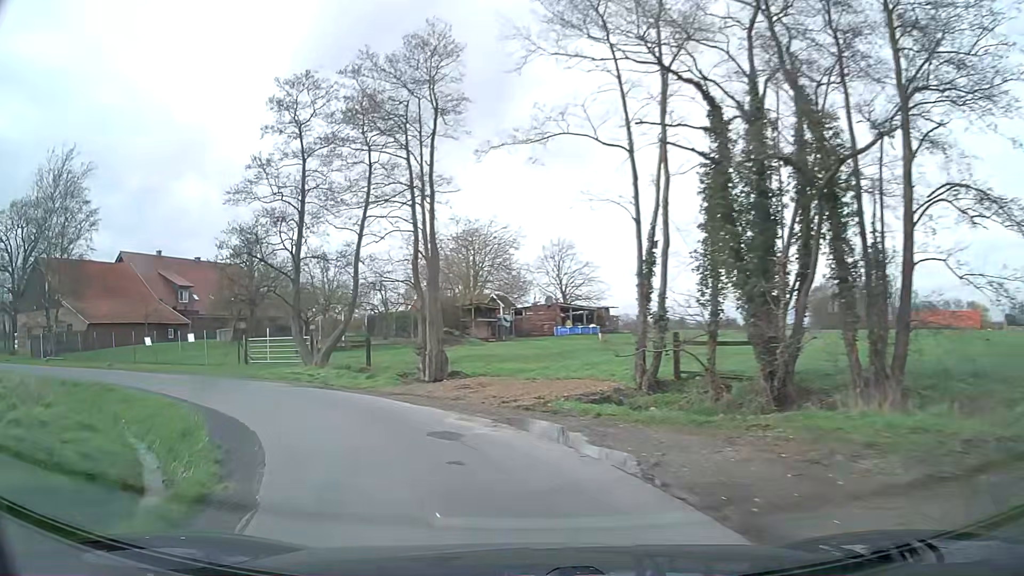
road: unclassified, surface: asphalt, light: Day
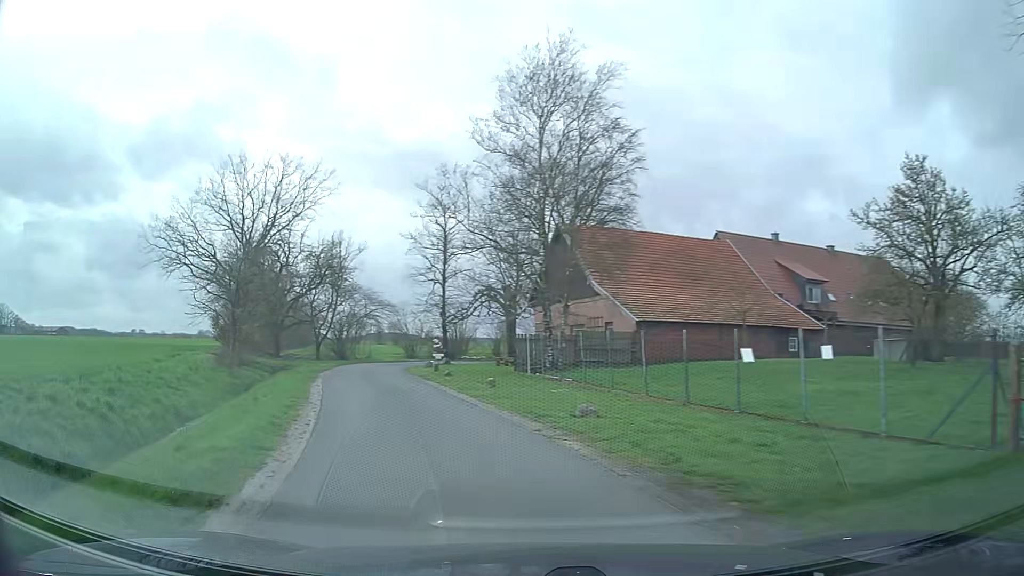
(-9.1, +19.9) m; -53°
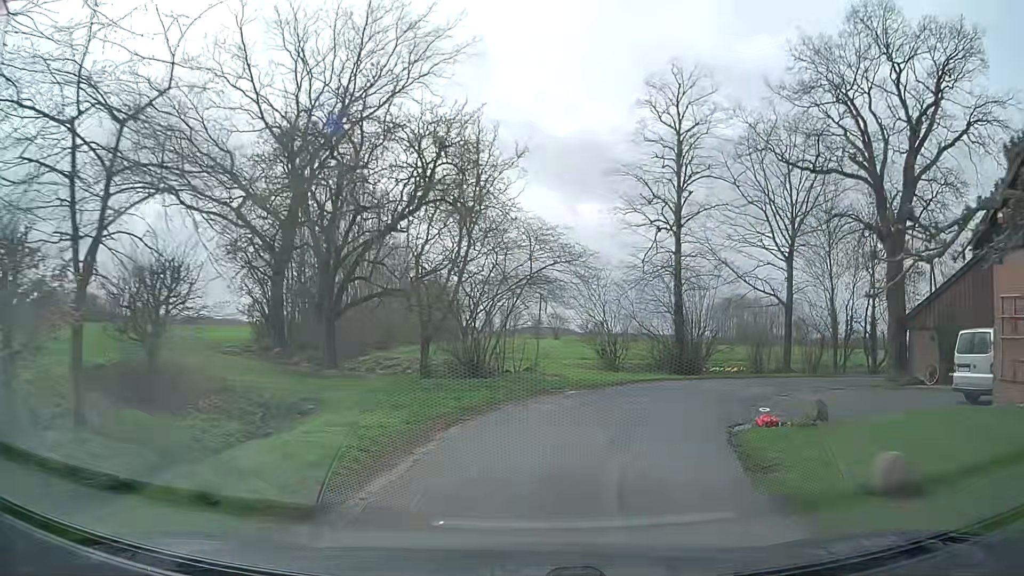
(-7.9, +28.3) m; -16°
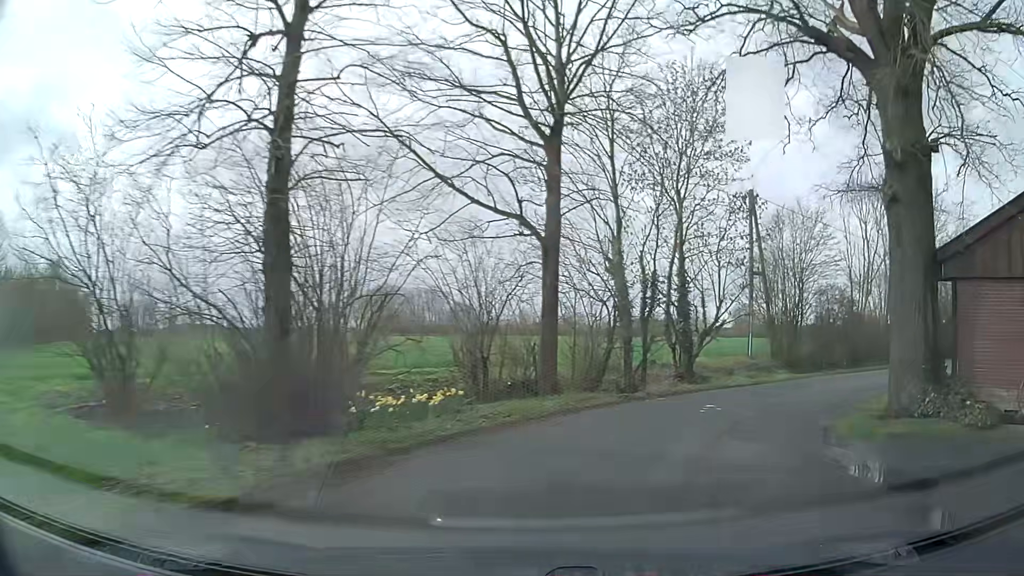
(+4.4, +20.8) m; +28°
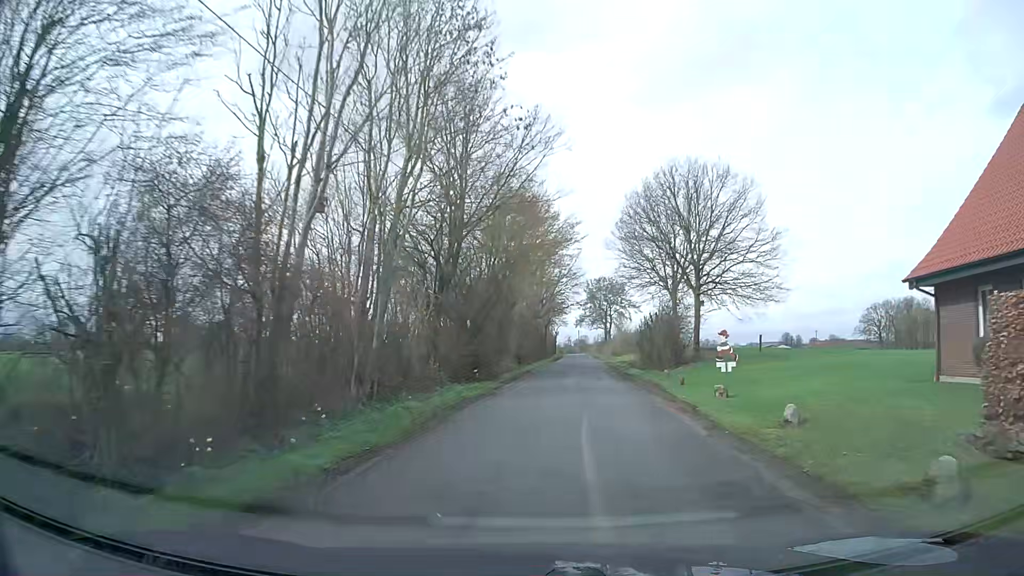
(+12.1, +23.4) m; +47°
